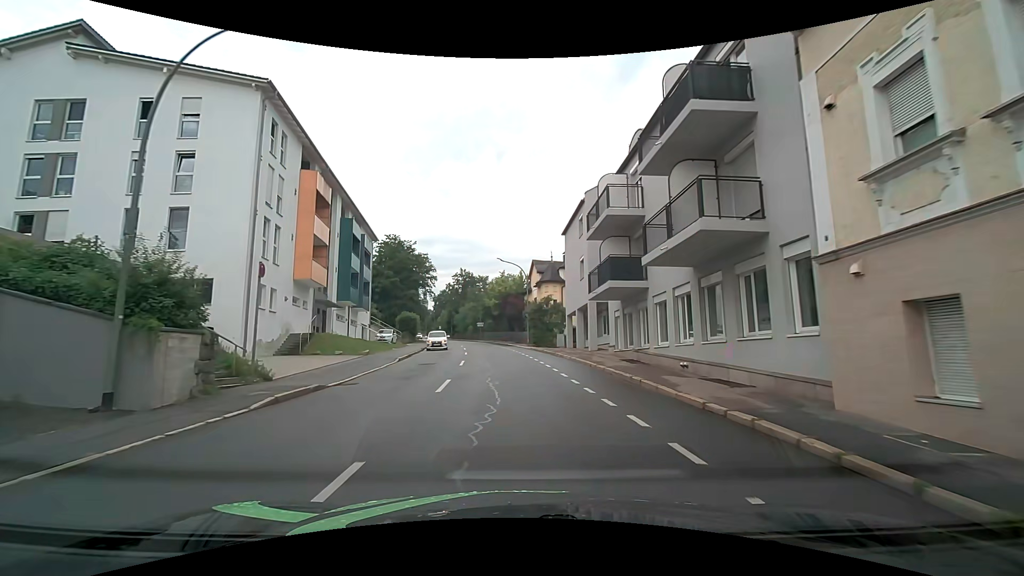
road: tertiary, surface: asphalt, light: Day
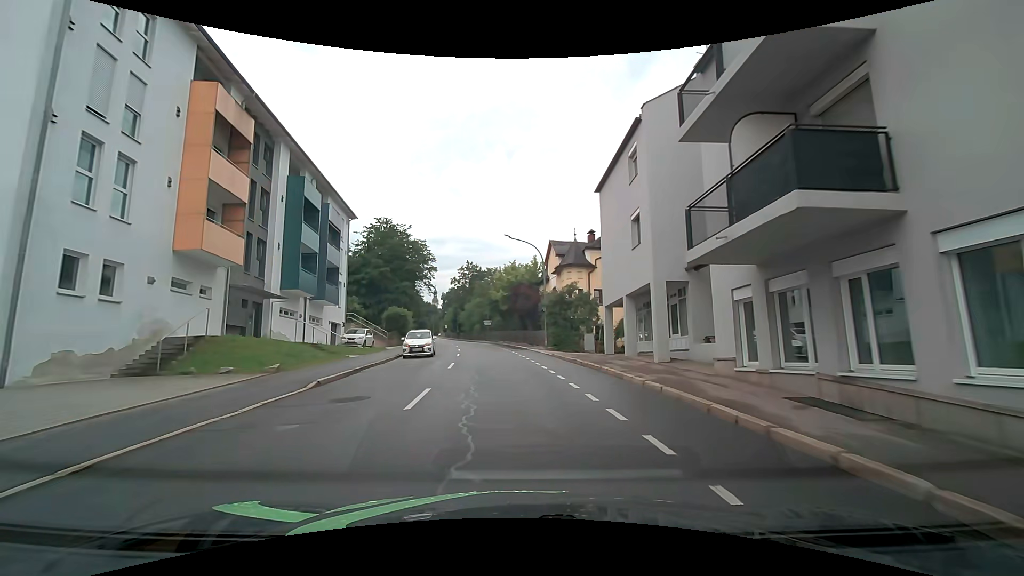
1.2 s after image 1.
(0.0, +11.9) m; 0°
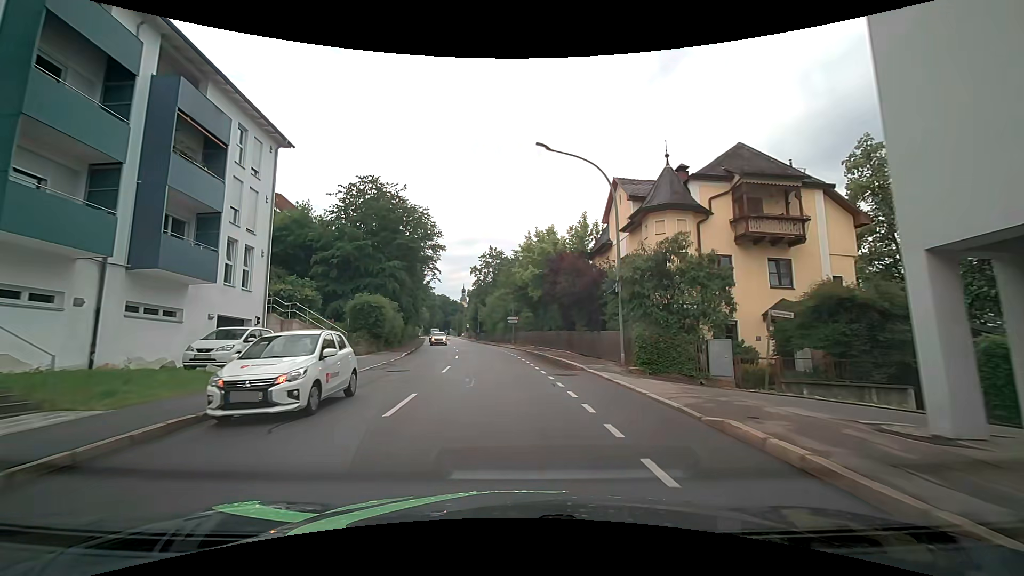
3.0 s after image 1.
(-0.6, +19.1) m; -4°
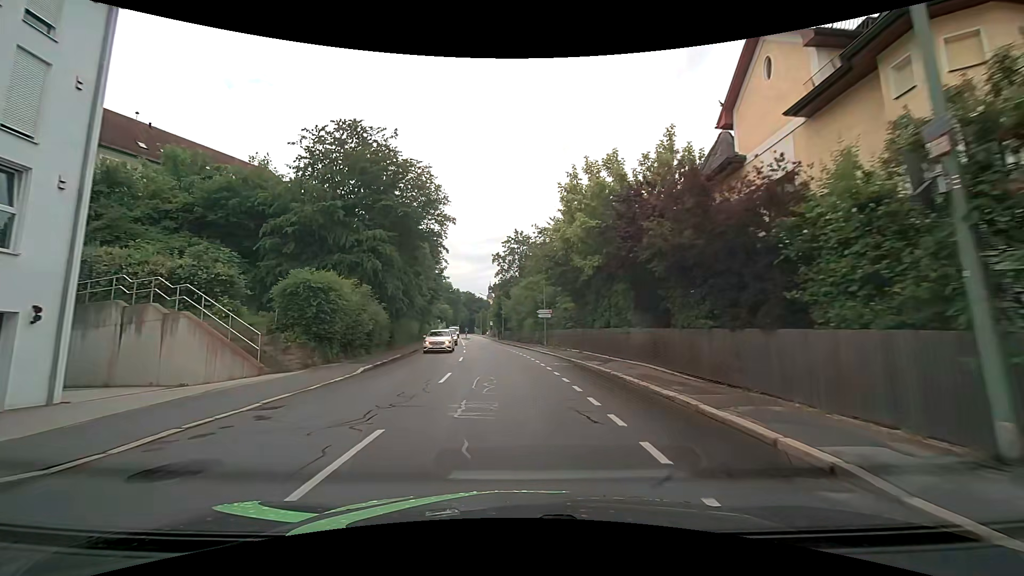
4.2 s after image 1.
(-0.4, +13.3) m; -4°
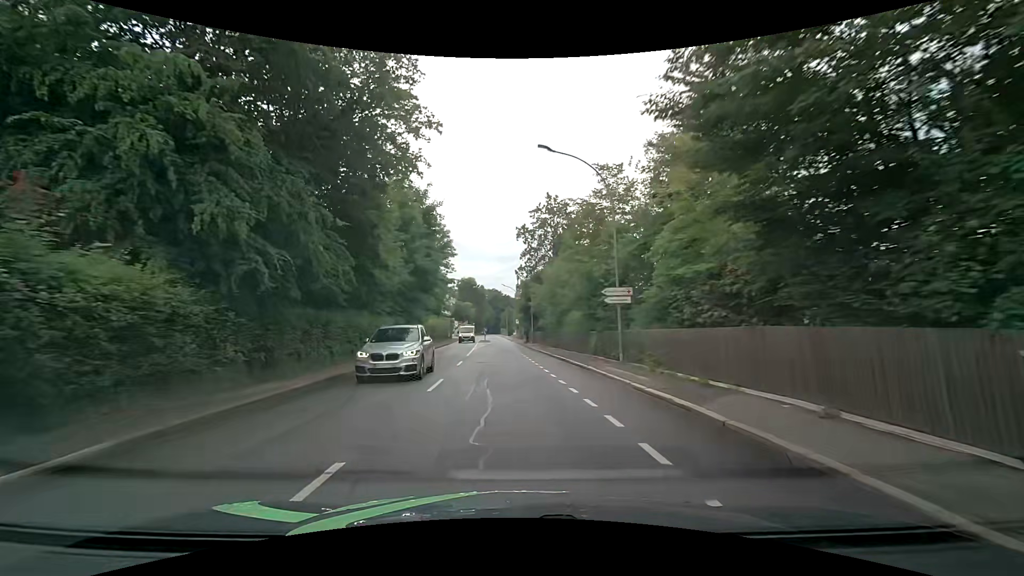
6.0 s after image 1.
(-0.5, +19.9) m; -3°
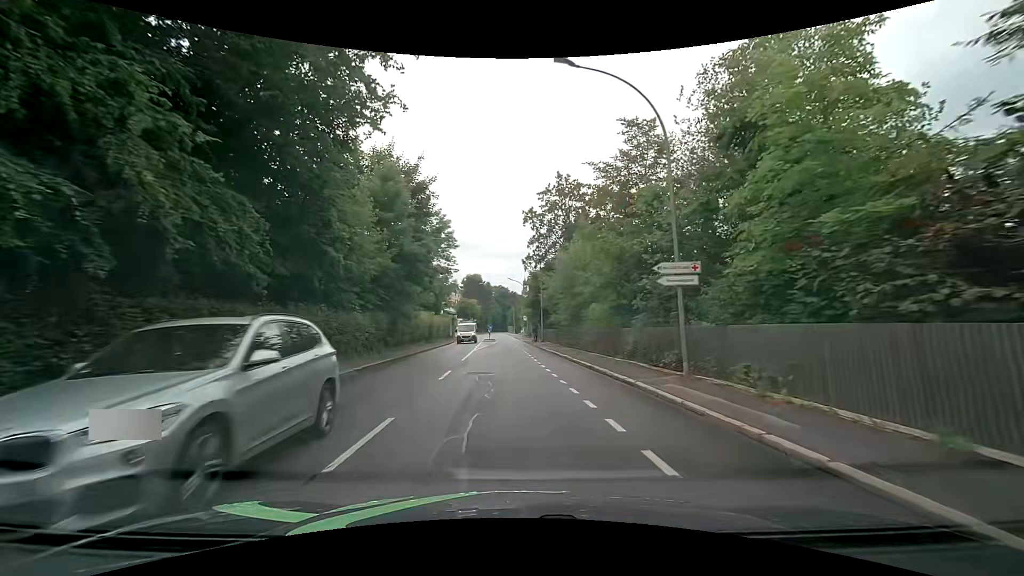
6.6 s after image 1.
(0.0, +6.4) m; -1°
